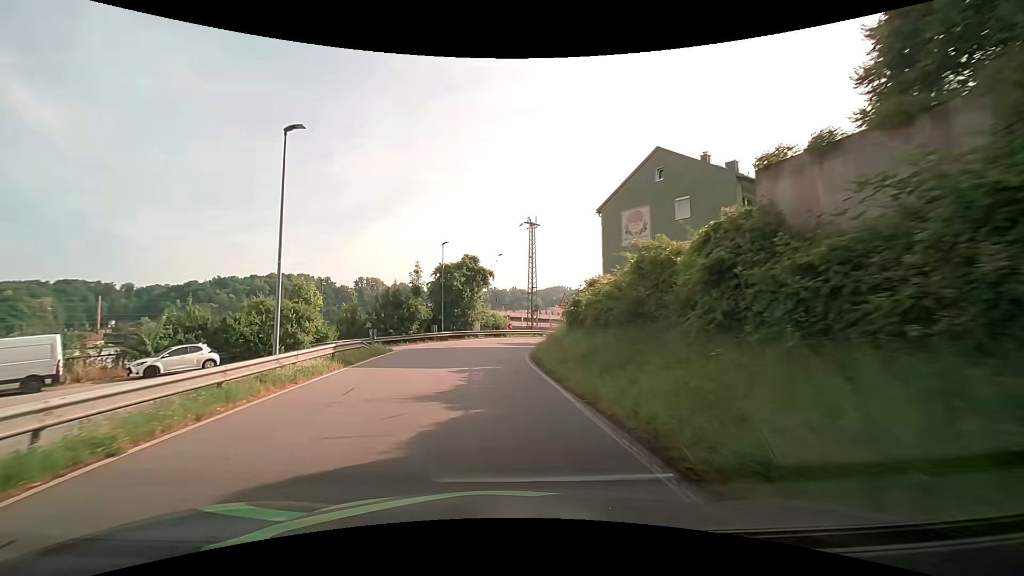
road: residential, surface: asphalt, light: Day
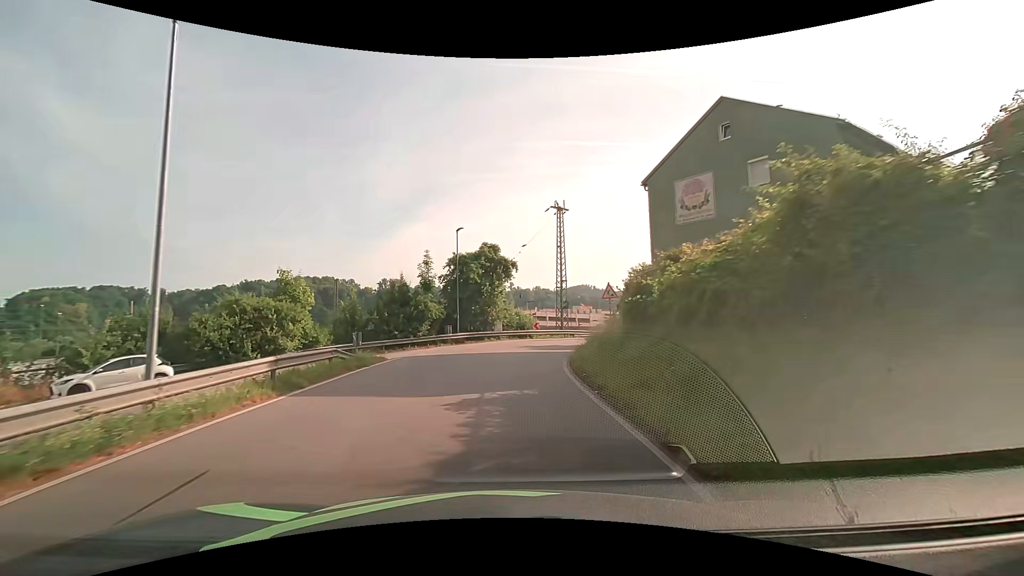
(-0.2, +6.4) m; -4°
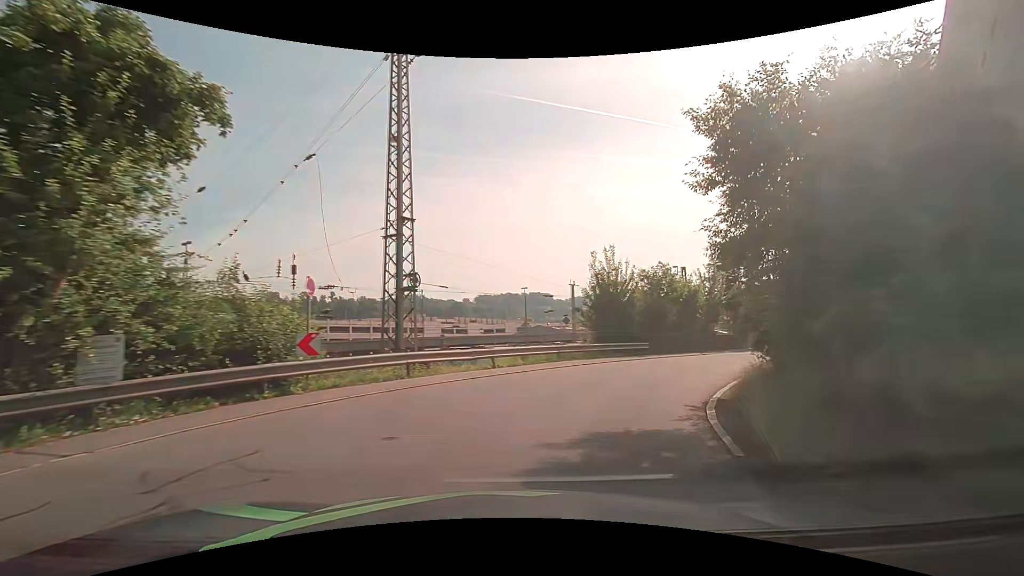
(+2.0, +27.7) m; +18°
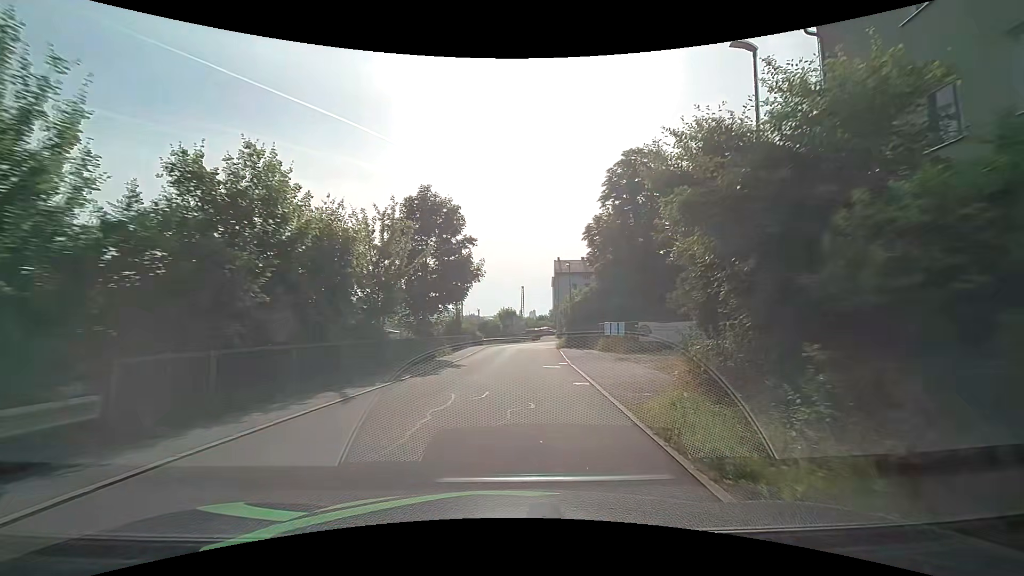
(+6.9, +18.9) m; +37°
(0, +10) (+1, +20) (+2, +30) (+2, +40) (+3, +50) (+5, +60) (+11, +68) (+19, +72) (+29, +73) (+39, +73) m
